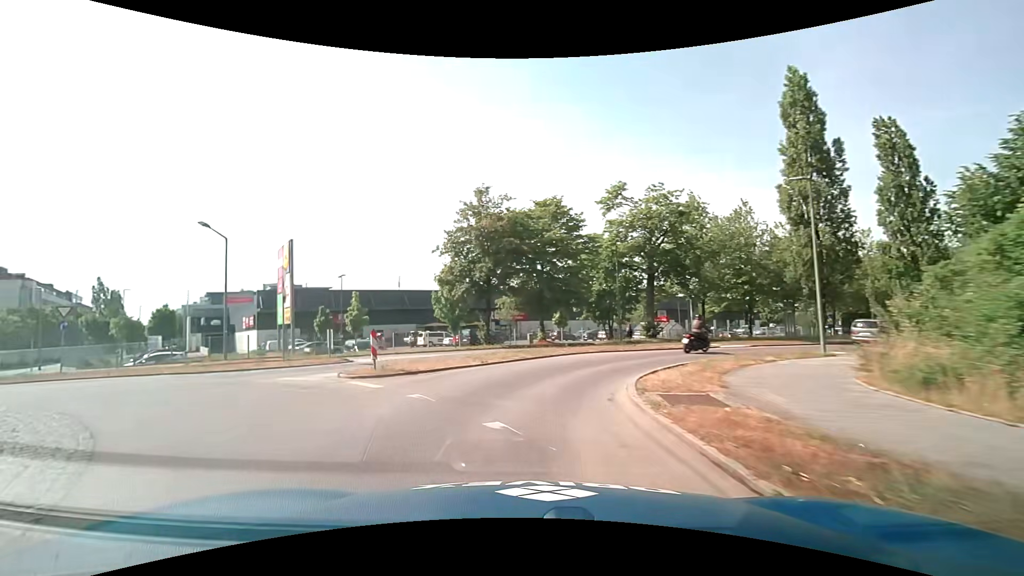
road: tertiary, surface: asphalt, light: Day
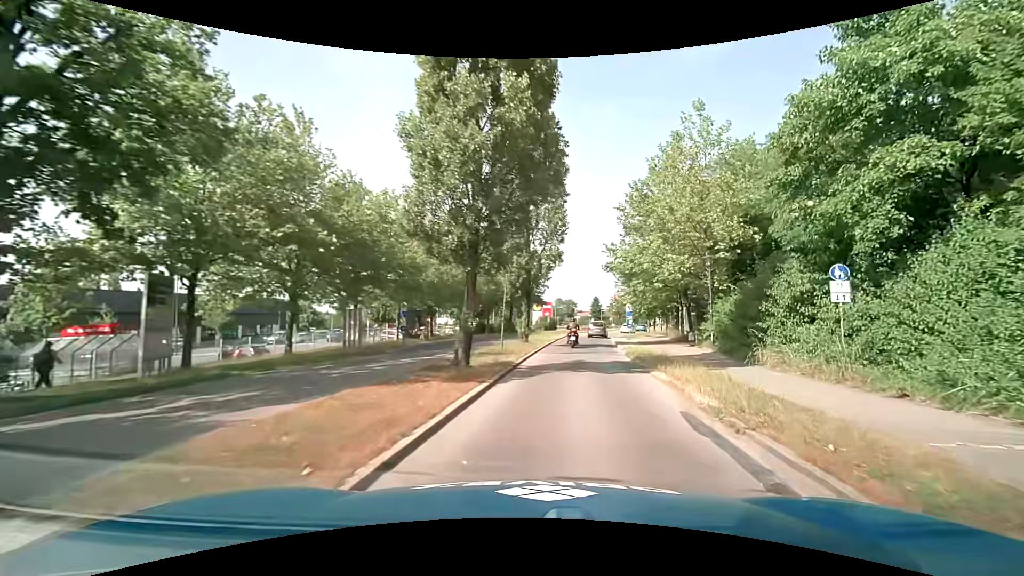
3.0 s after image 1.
(+9.0, +24.2) m; +51°
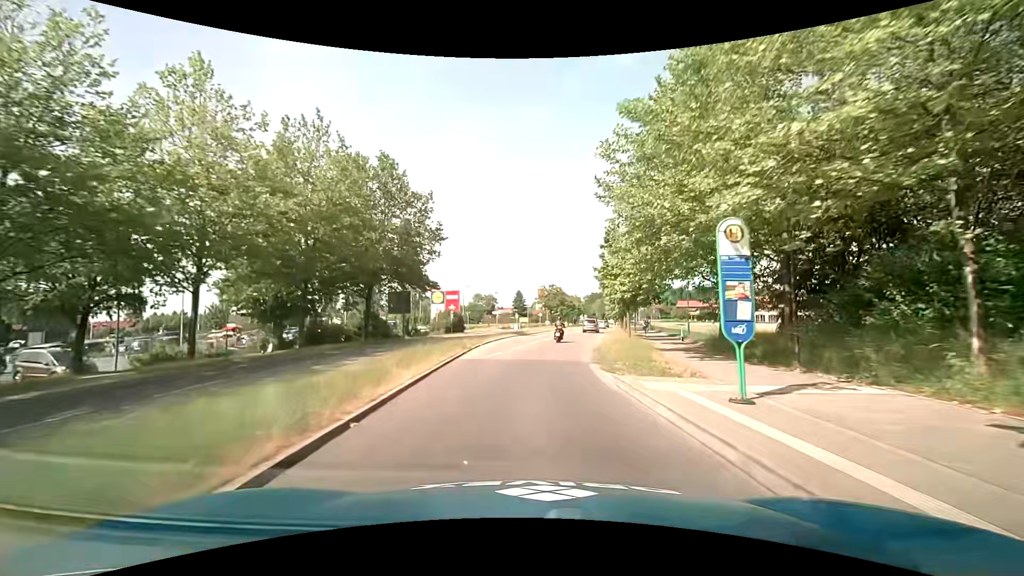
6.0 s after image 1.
(+3.5, +35.0) m; +9°
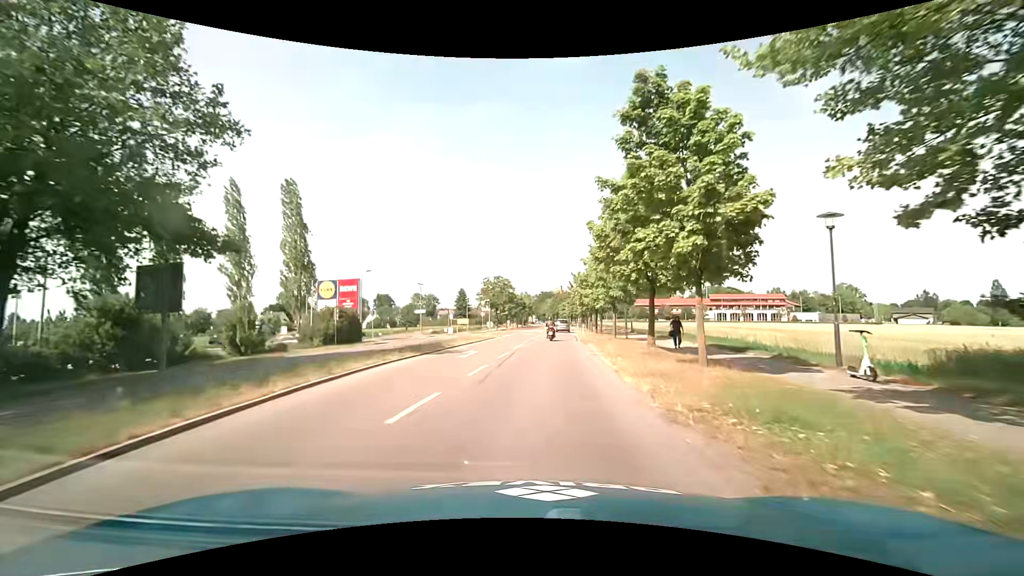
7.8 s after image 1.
(+1.4, +23.4) m; +6°
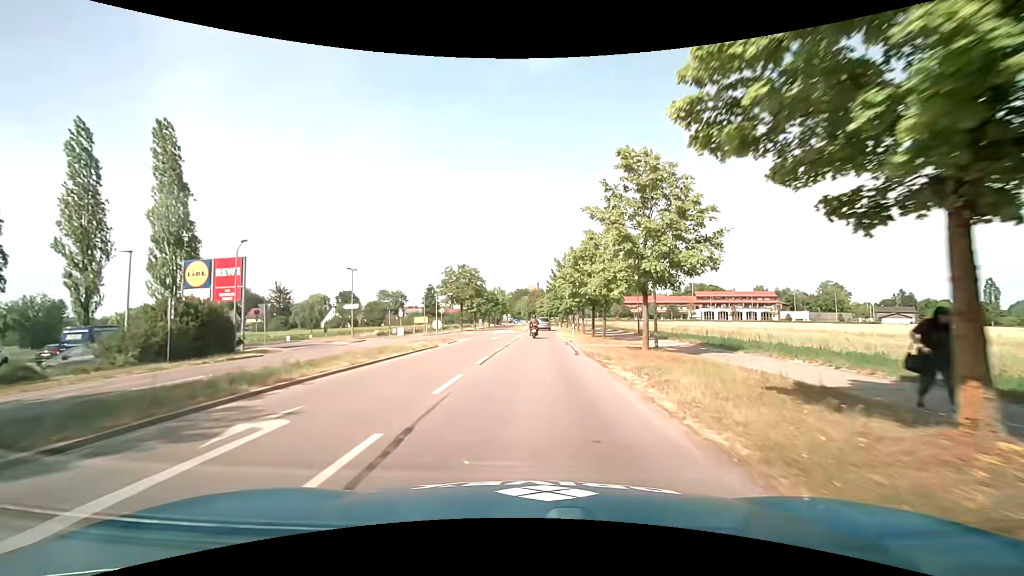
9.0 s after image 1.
(+0.5, +15.9) m; +3°
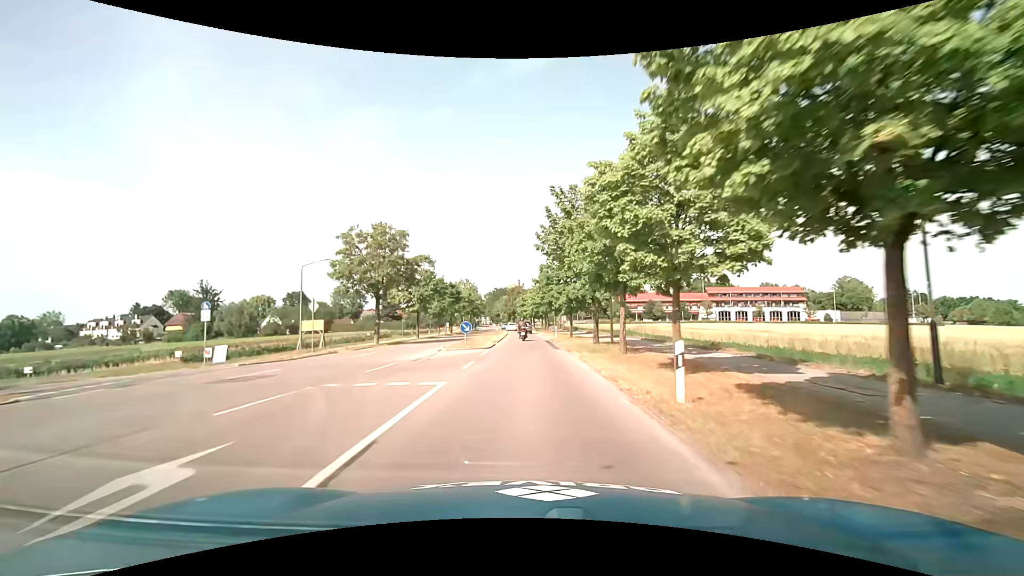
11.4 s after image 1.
(+0.5, +32.1) m; +2°
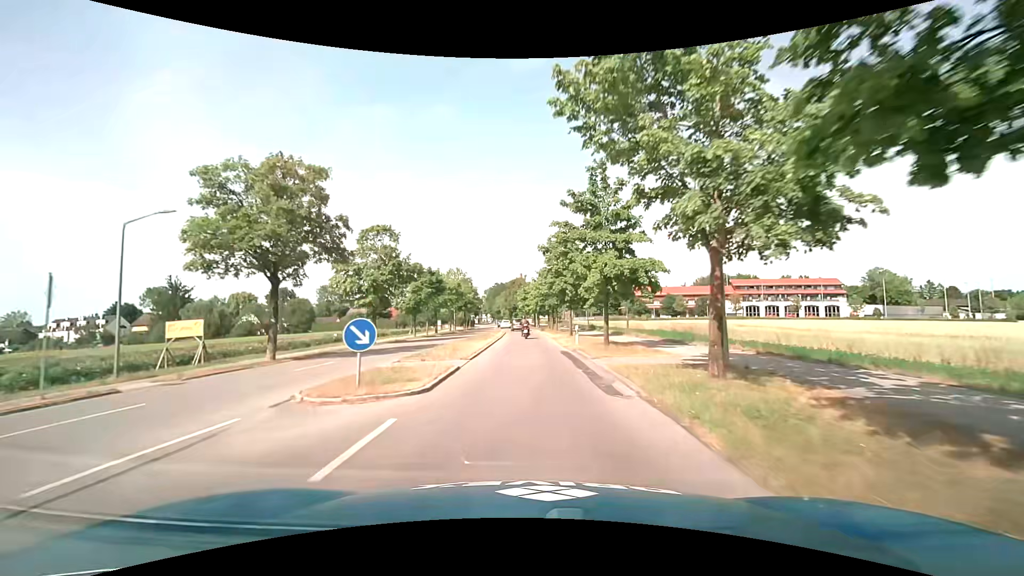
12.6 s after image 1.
(0.0, +16.2) m; 0°
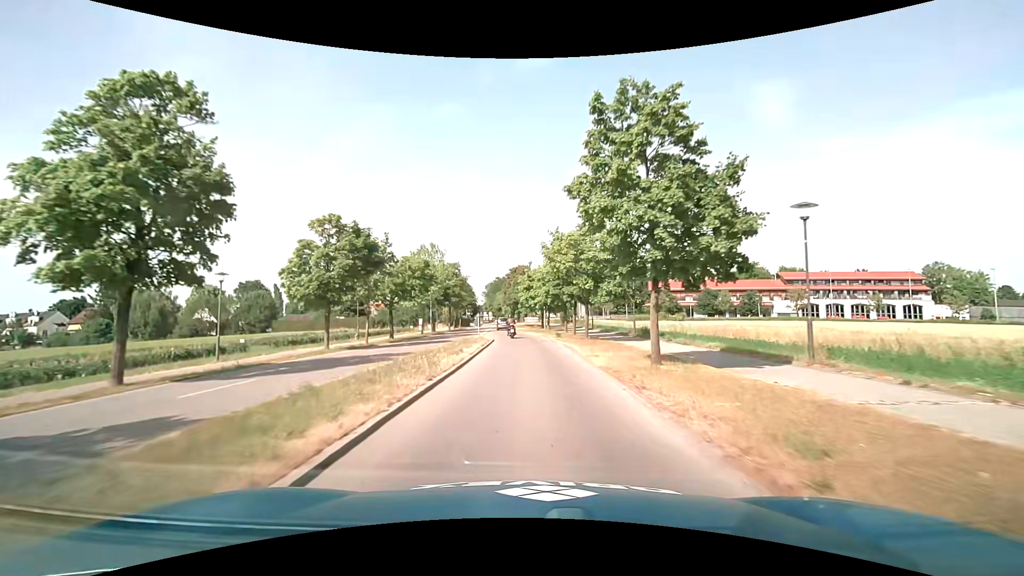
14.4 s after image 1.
(-0.1, +24.0) m; 0°
(0, +10) (0, +20) (-1, +30) (-1, +40) (-2, +50) (-3, +60) (-4, +70) (-5, +80) (-5, +90) (-5, +100) m
